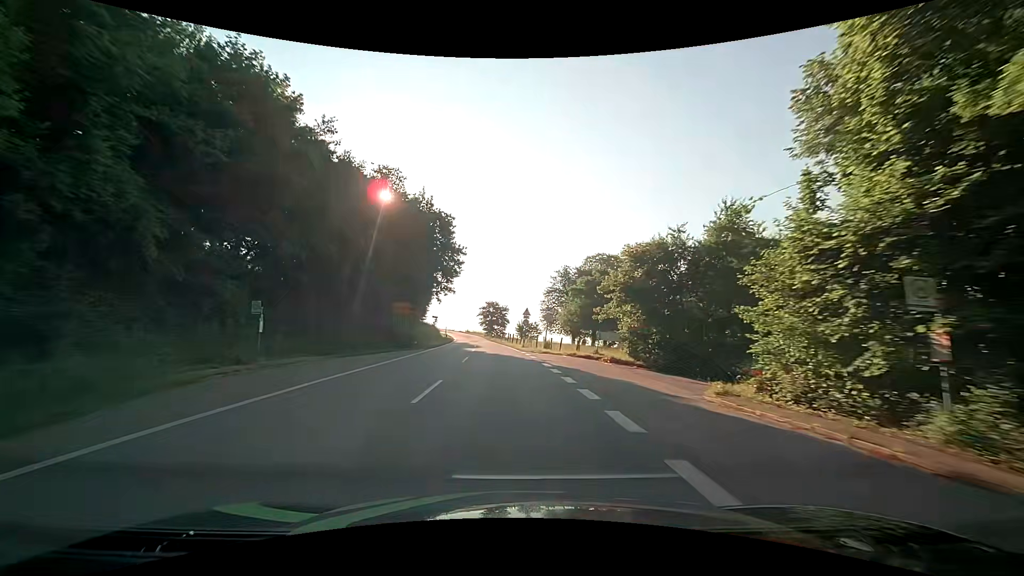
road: secondary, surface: asphalt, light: Day
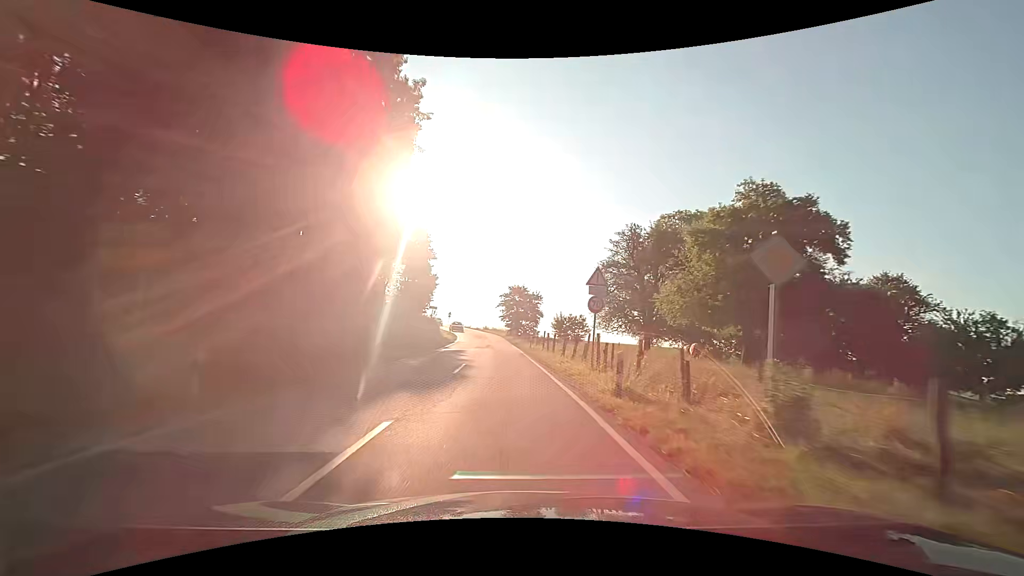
(-0.7, +30.2) m; -3°
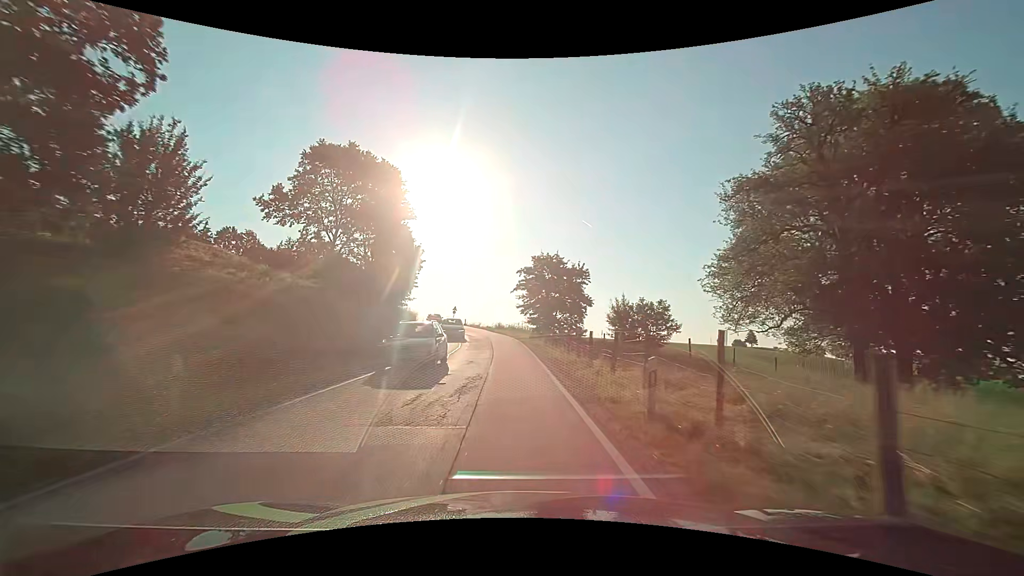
(-0.7, +28.5) m; -3°
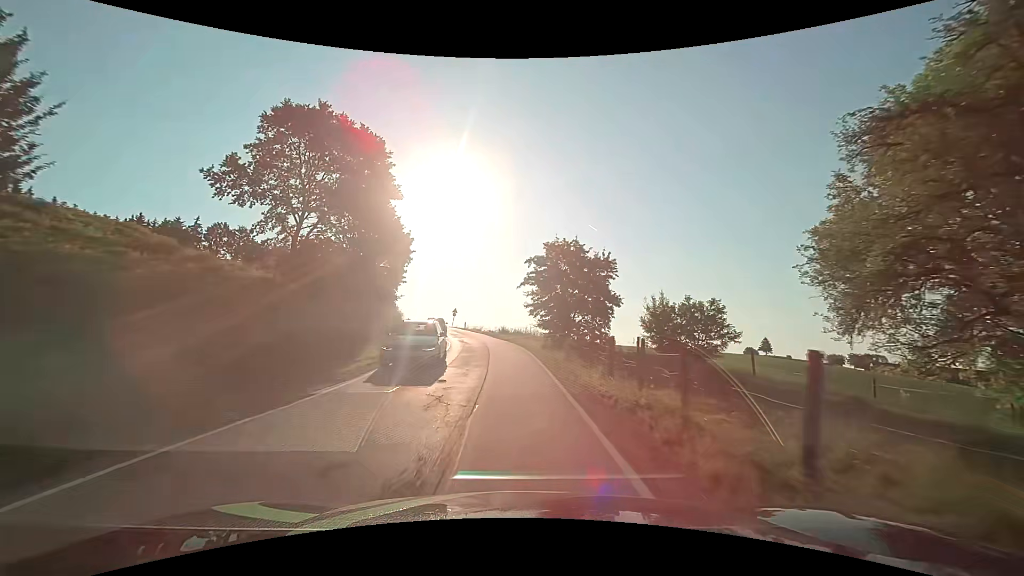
(0.0, +8.8) m; -1°
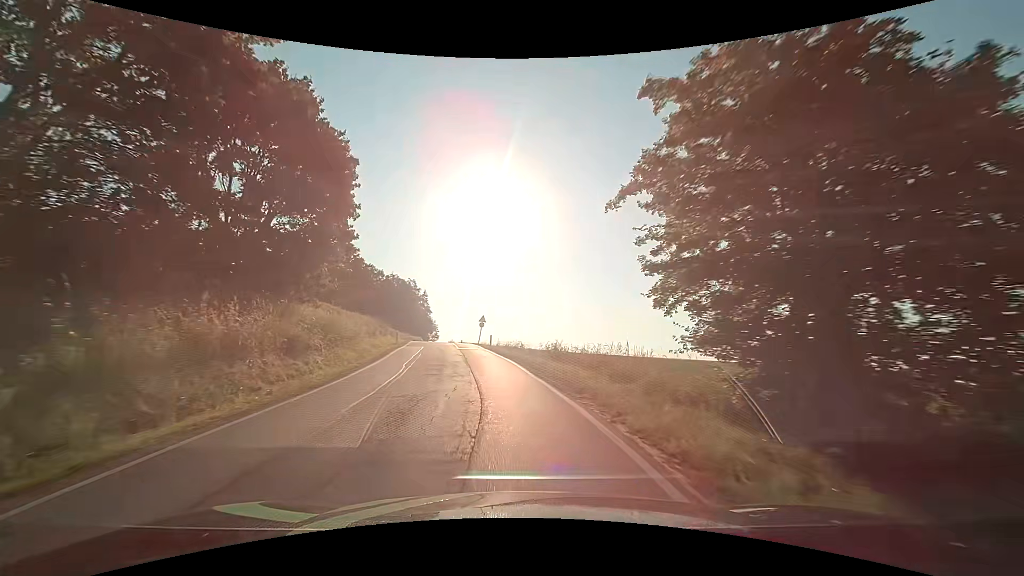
(-0.7, +24.6) m; -5°
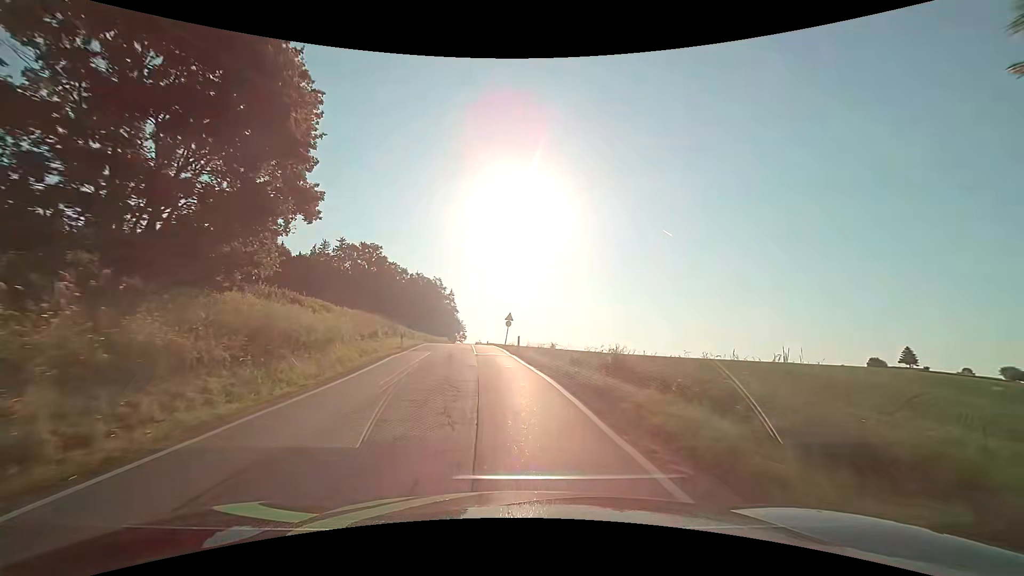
(-0.2, +7.8) m; -4°
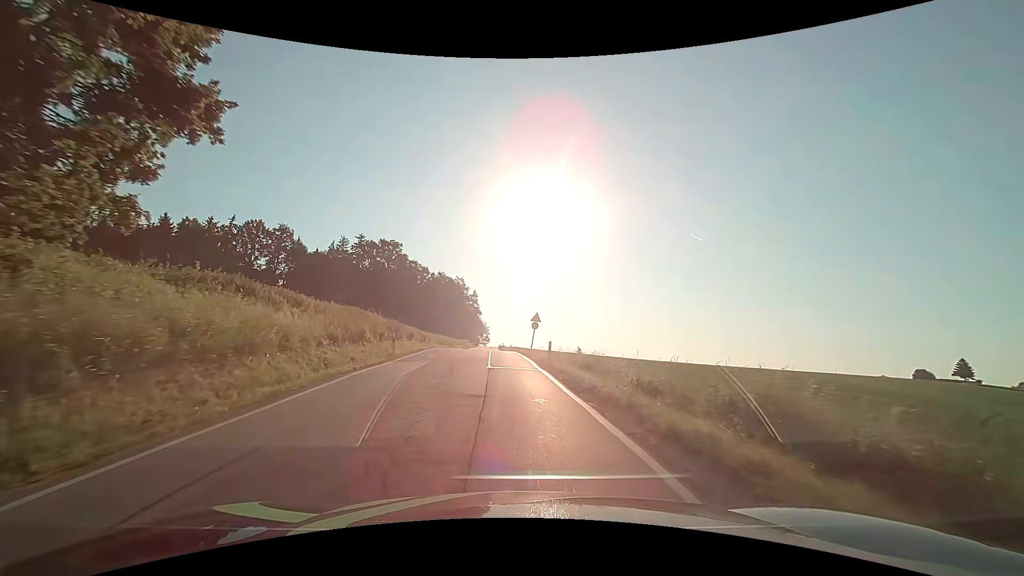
(-0.2, +7.8) m; -3°
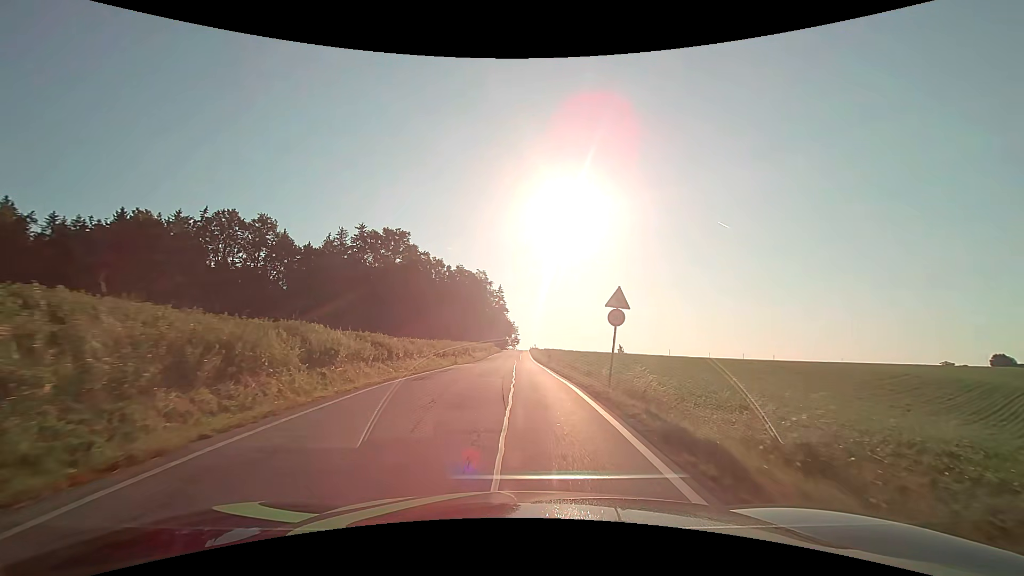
(-0.7, +22.5) m; -3°
(0, +10) (0, +20) (0, +30) (0, +40) (0, +50) (0, +60) (0, +70) (0, +80) (+1, +90) (+1, +100) m
